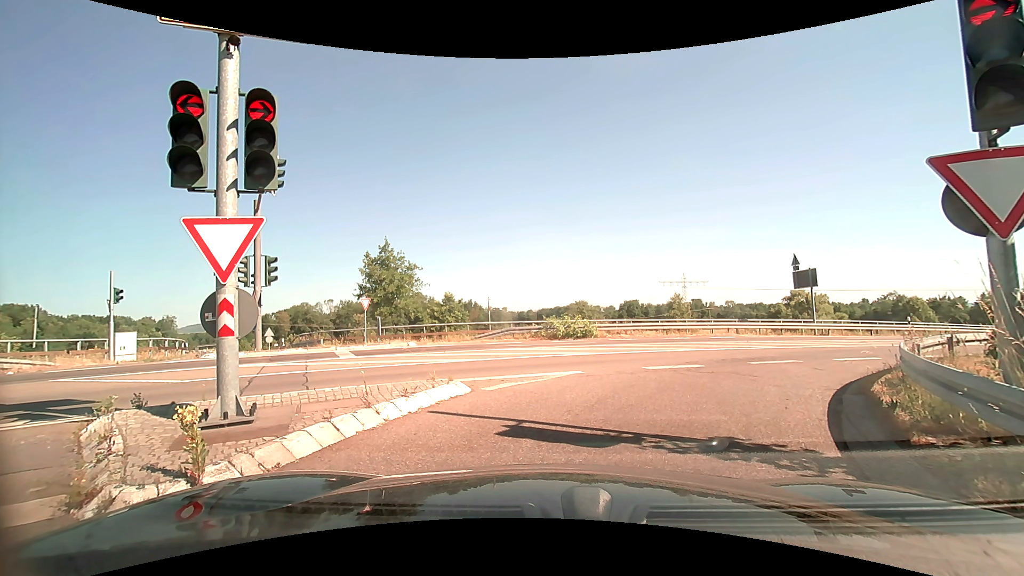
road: trunk_link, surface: asphalt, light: Day
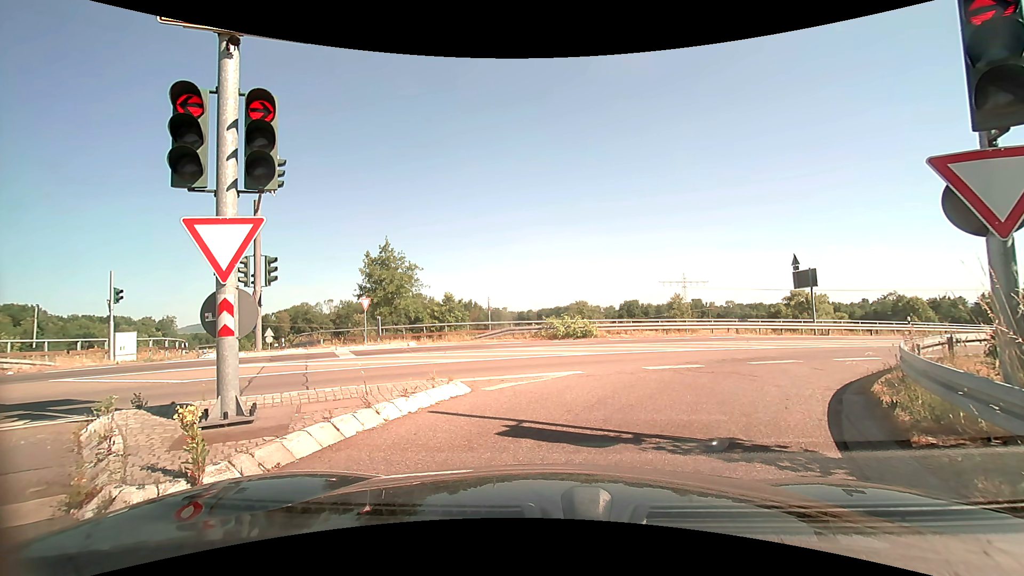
(0.0, 0.0) m; 0°
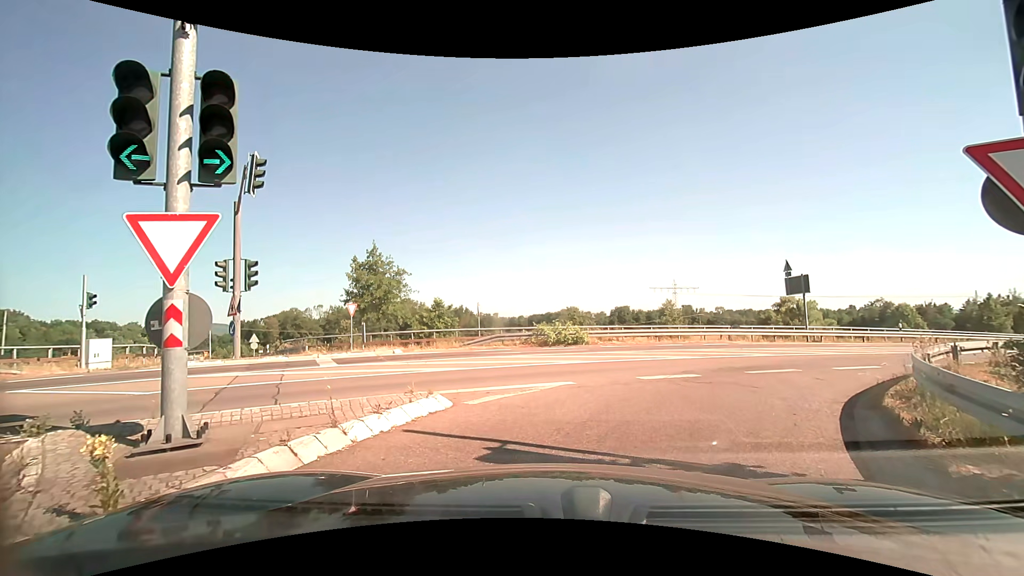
(0.0, +0.7) m; +3°
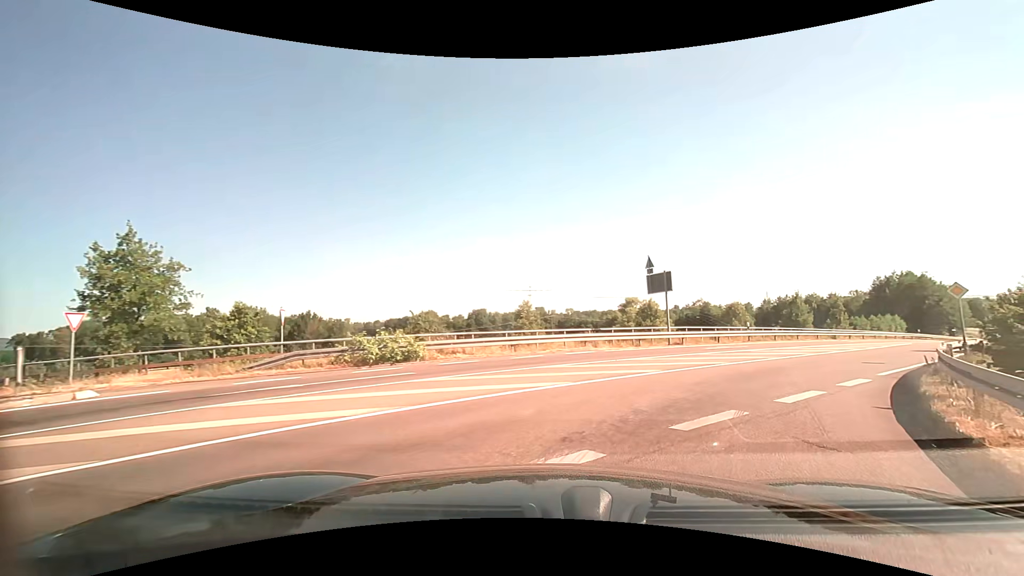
(+0.8, +6.8) m; +16°
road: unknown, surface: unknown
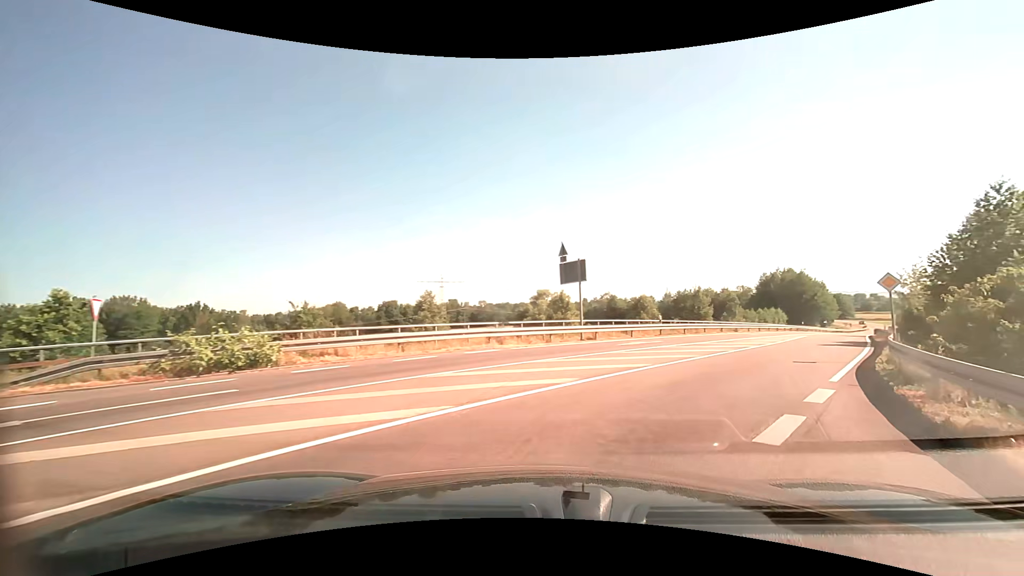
(+0.3, +3.6) m; +9°
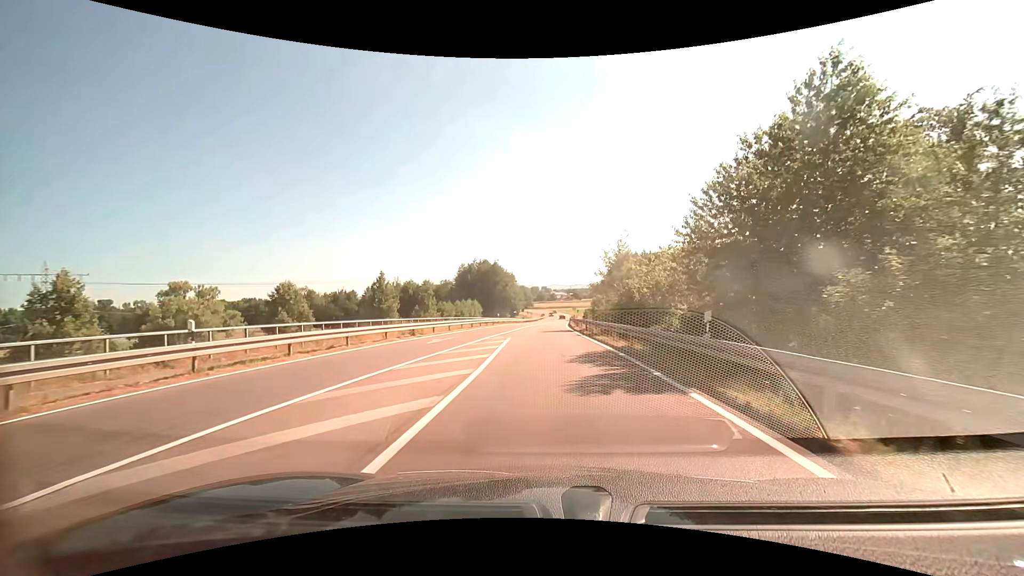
(+7.8, +19.1) m; +33°
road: secondary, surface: asphalt
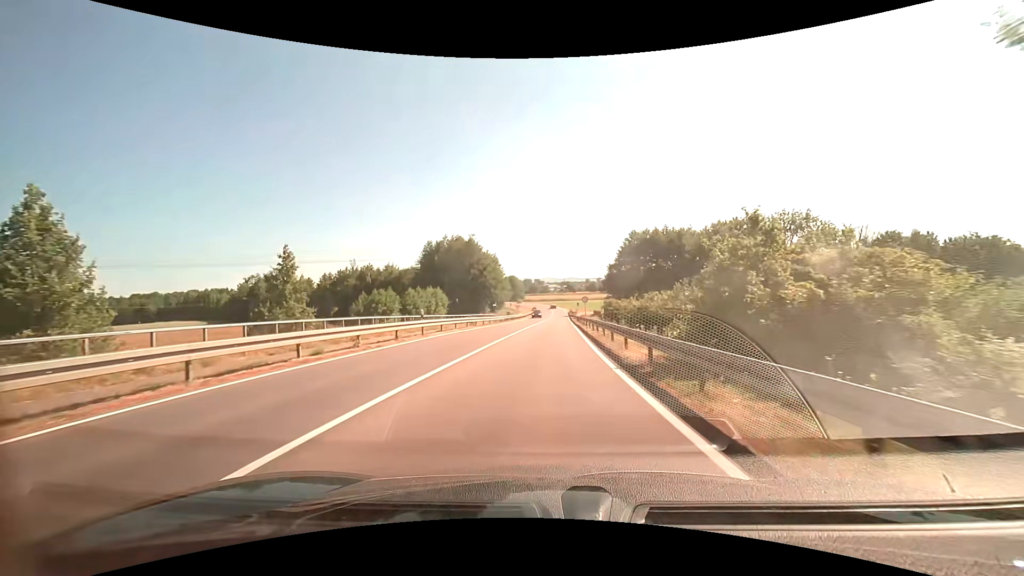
(+0.4, +34.5) m; +1°
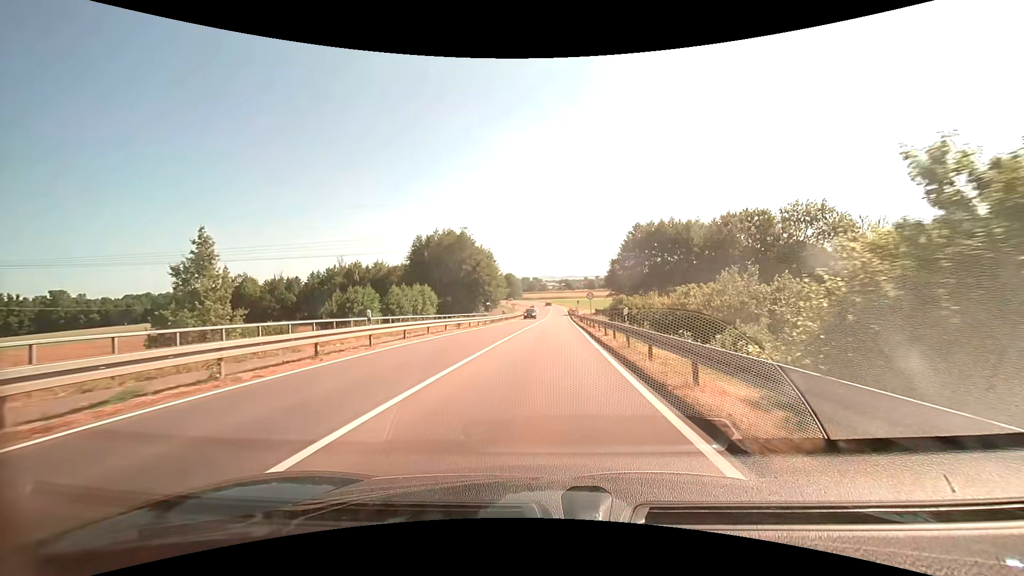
(0.0, +7.4) m; 0°
